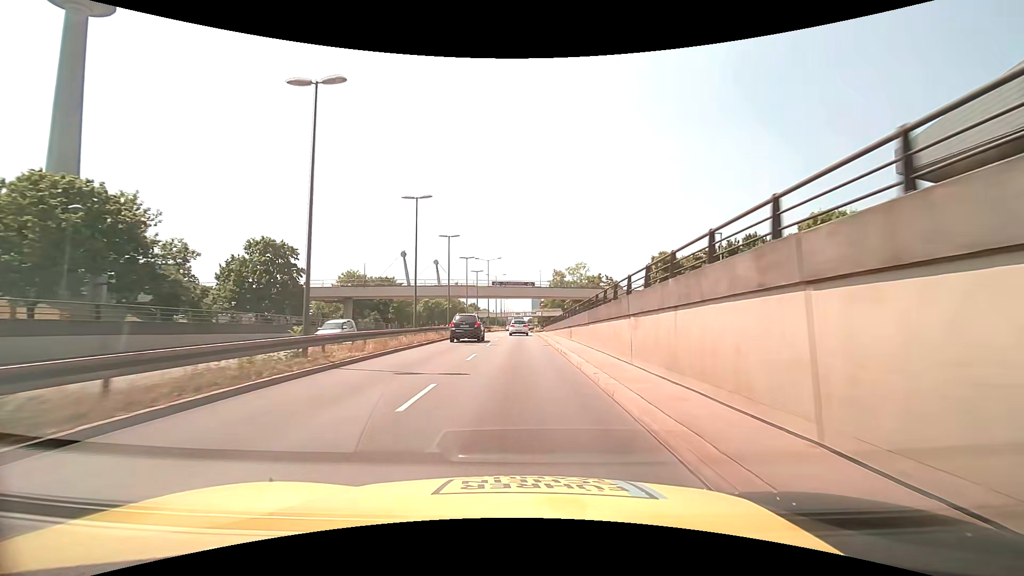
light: Day
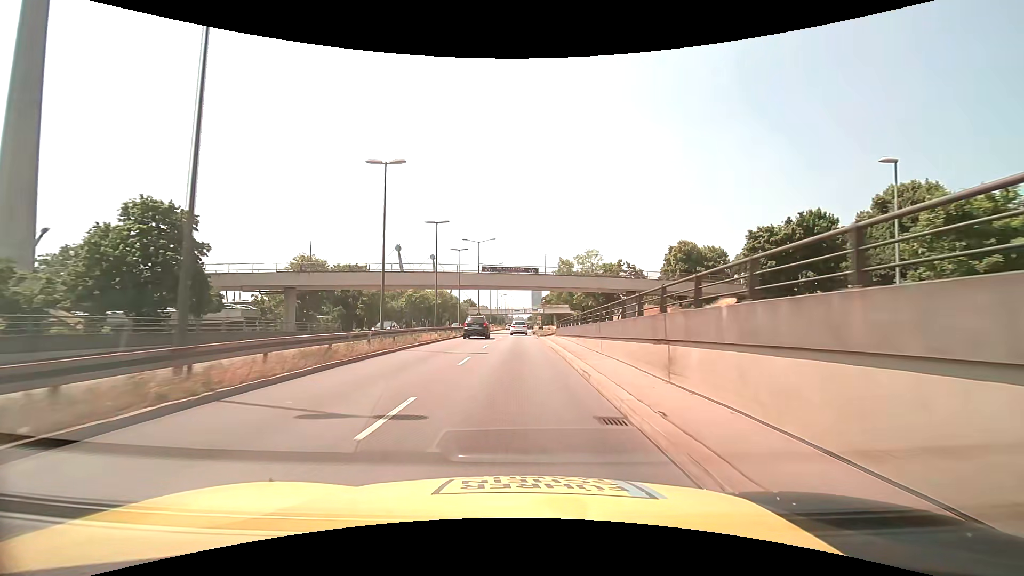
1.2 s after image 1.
(-0.1, +19.5) m; 0°
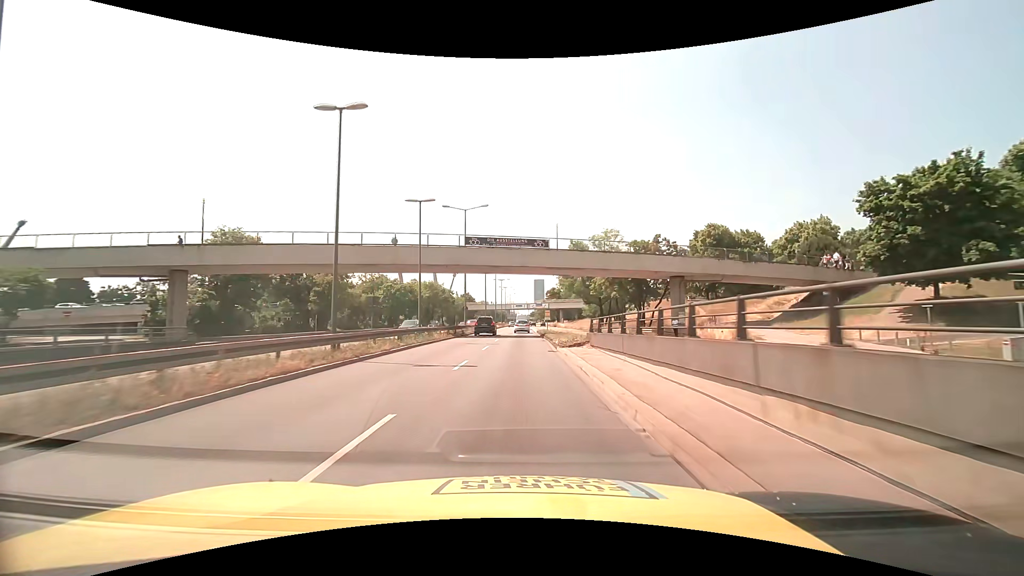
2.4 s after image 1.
(0.0, +19.6) m; 0°
(0, +10) (0, +20) (0, +30) (0, +40) (-1, +50) (-1, +60) (-1, +70) (-1, +80) (0, +90) (0, +100) m
